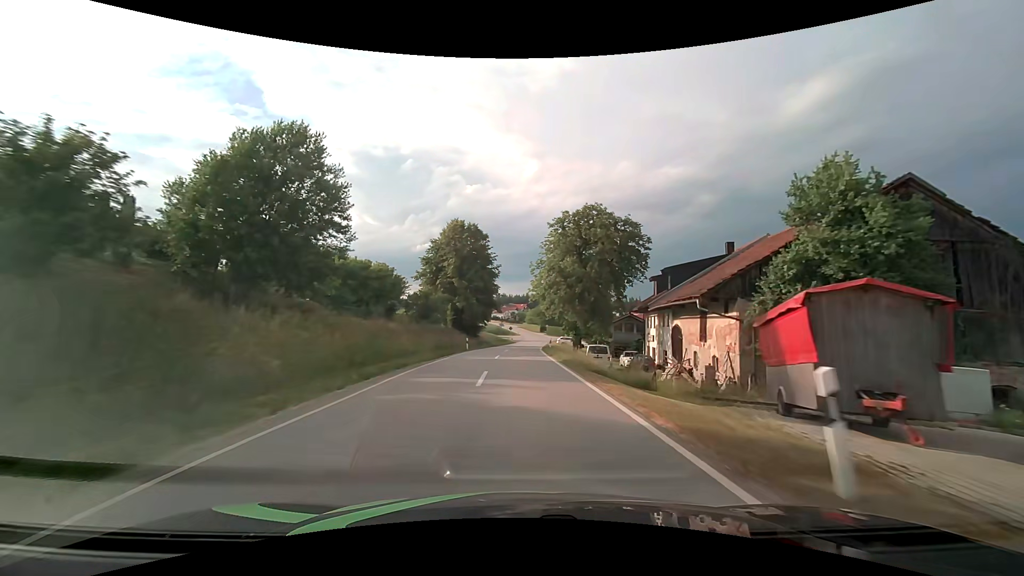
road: tertiary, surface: asphalt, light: Day
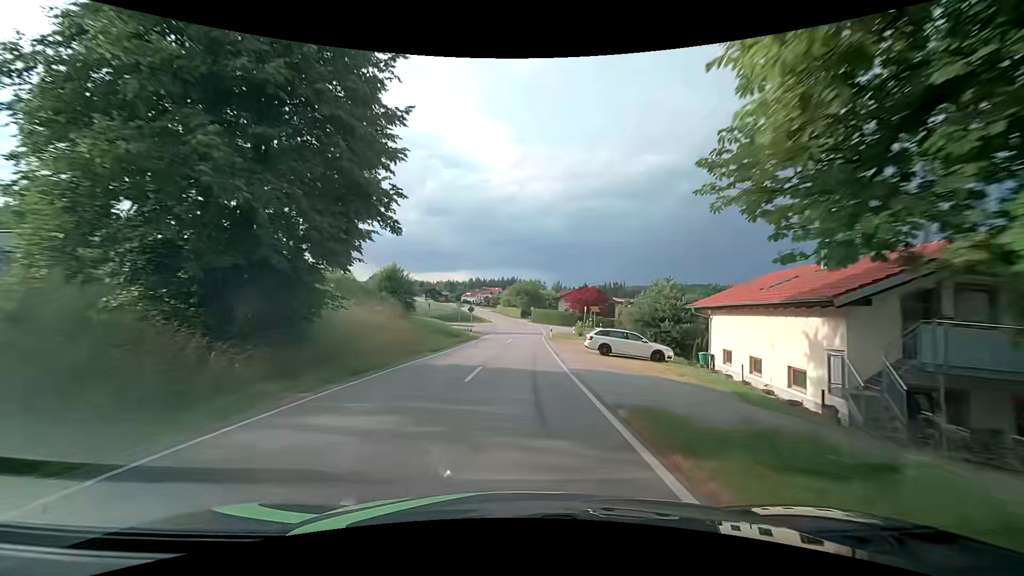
(+0.8, +47.9) m; +3°
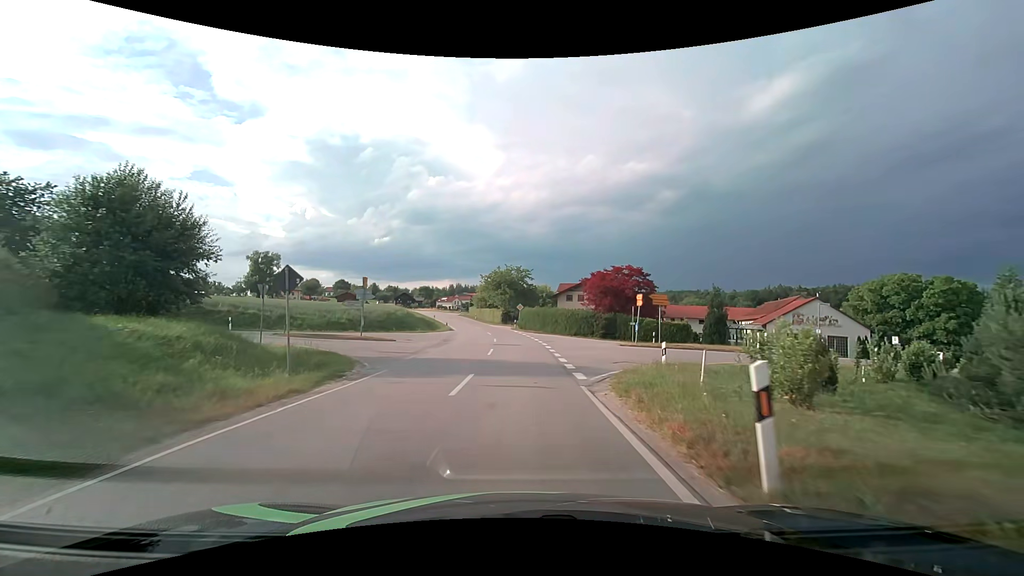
(+1.0, +38.4) m; +2°
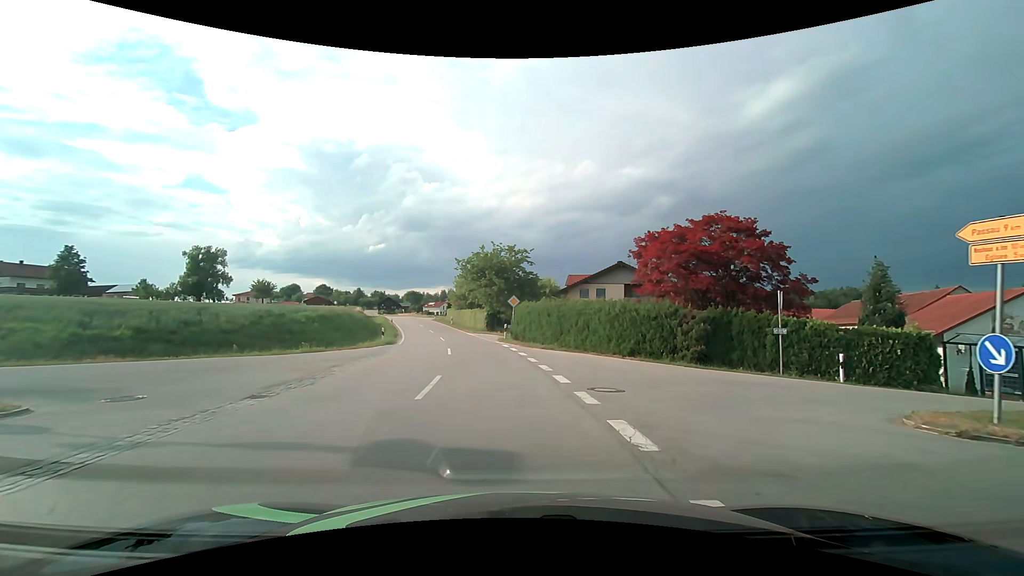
(+0.2, +23.8) m; +1°
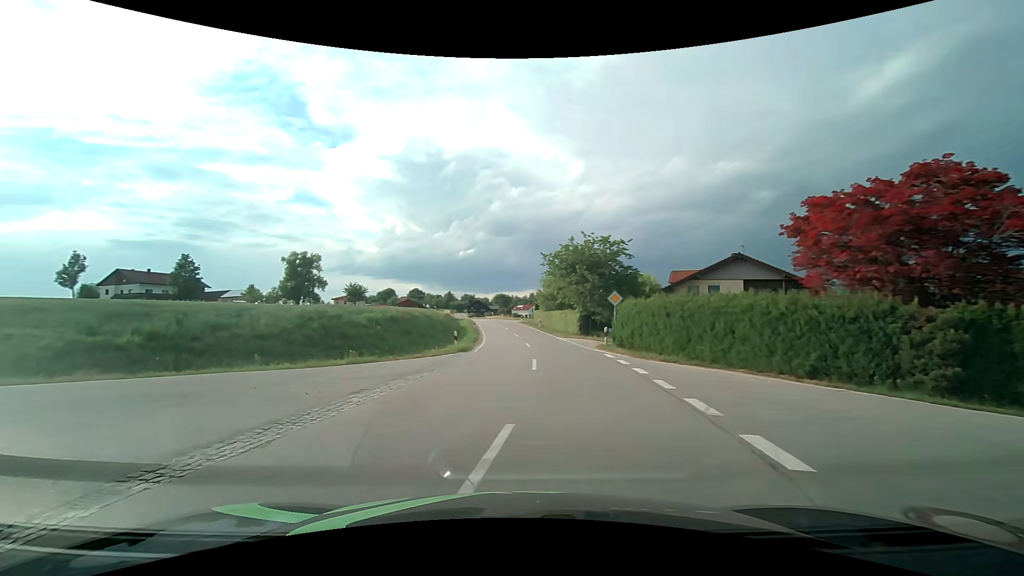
(-0.3, +6.2) m; -9°
